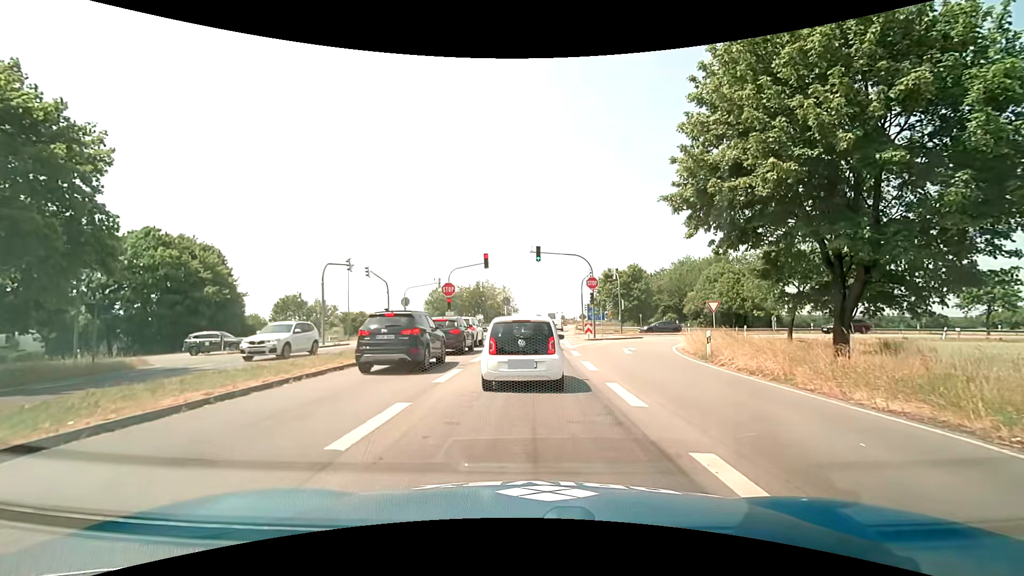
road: primary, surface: asphalt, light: Day
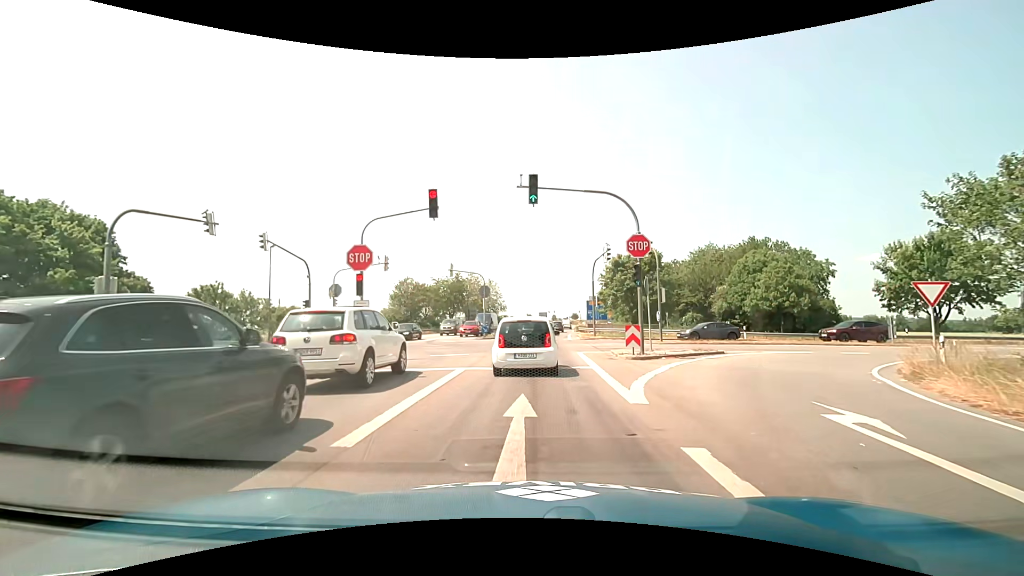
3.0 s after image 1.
(+0.2, +18.1) m; +1°
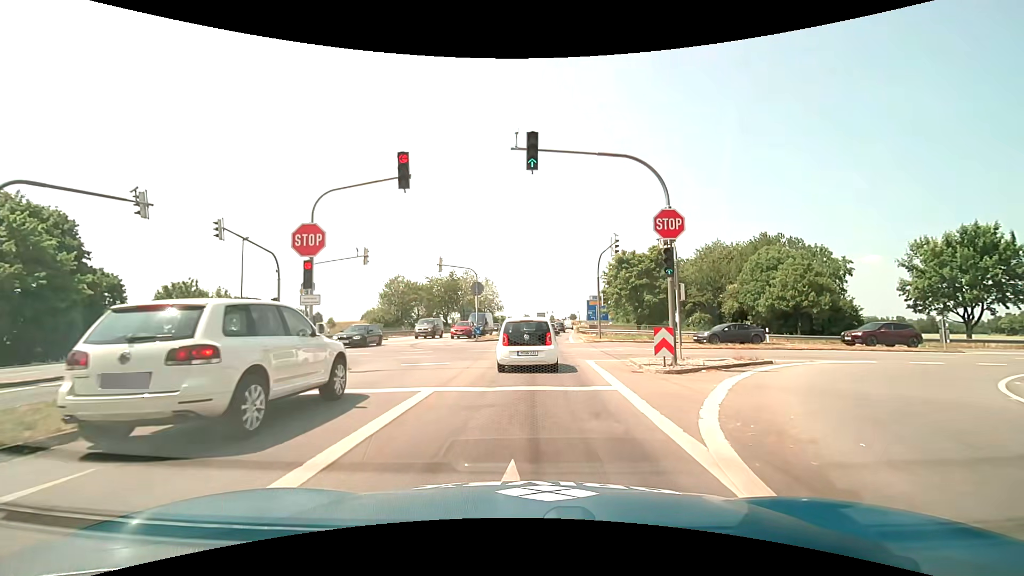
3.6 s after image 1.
(0.0, +4.4) m; +1°
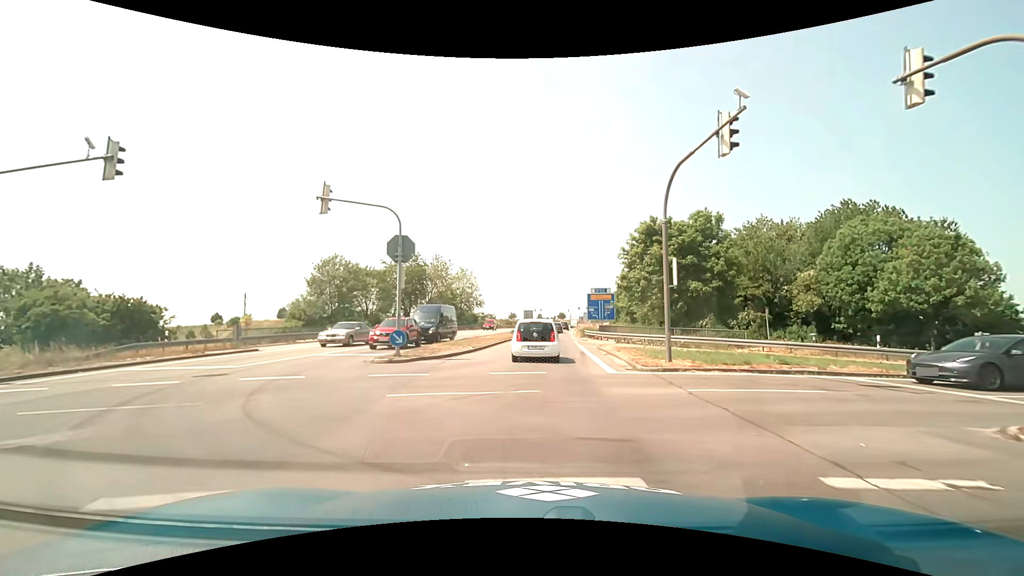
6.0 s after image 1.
(+0.2, +20.5) m; +1°
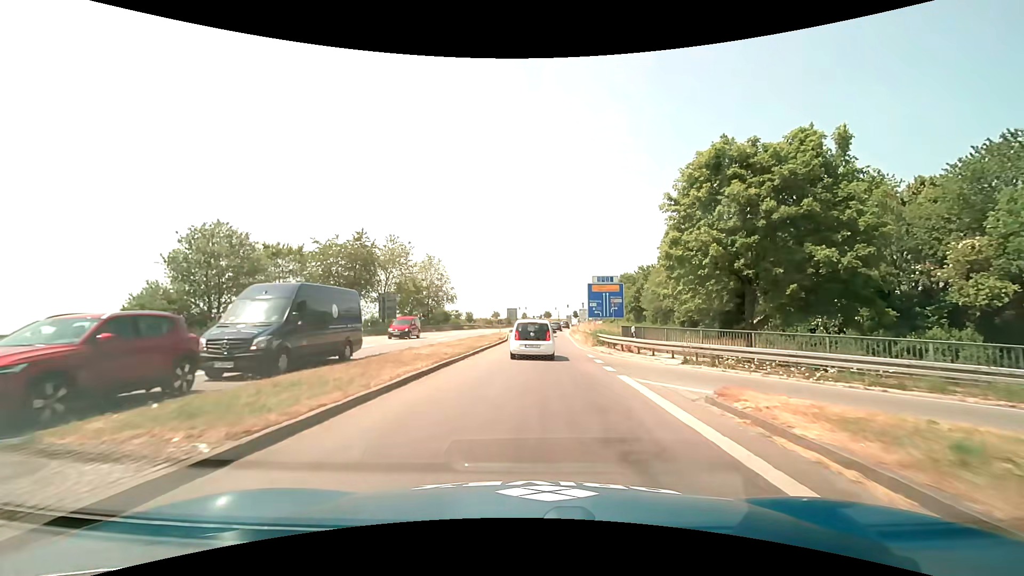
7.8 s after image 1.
(+0.4, +18.5) m; +2°
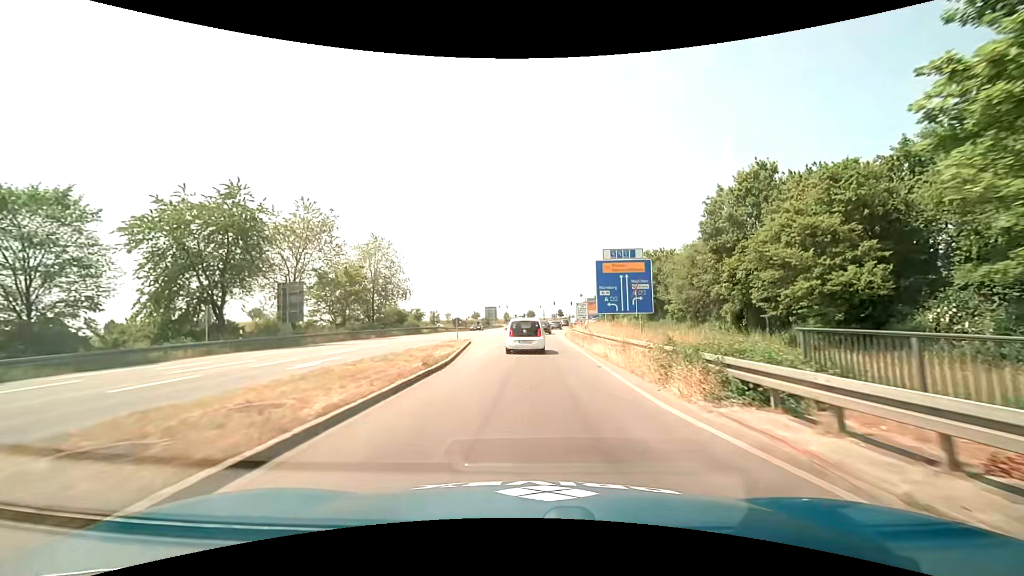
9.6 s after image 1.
(+0.3, +20.3) m; +2°
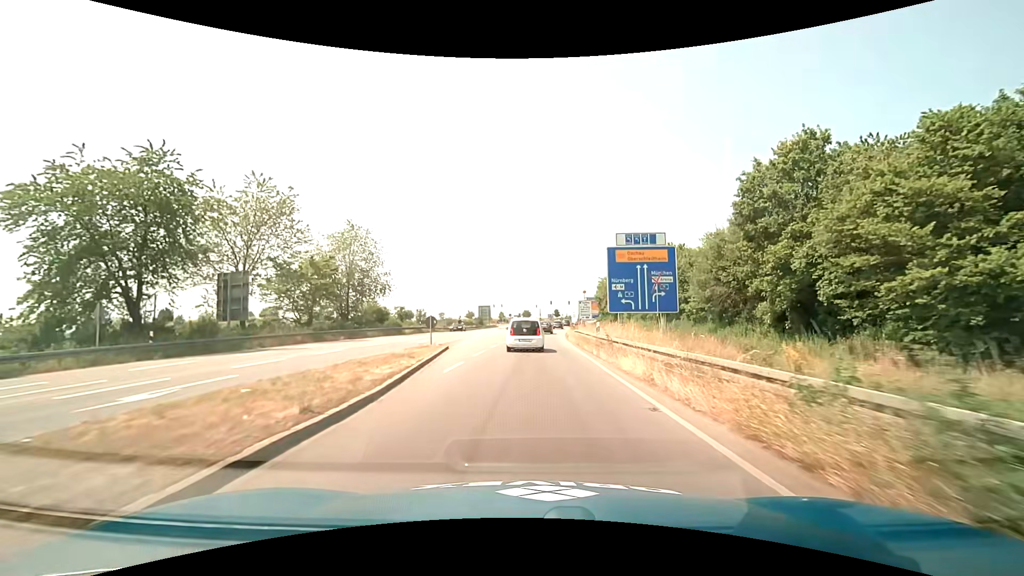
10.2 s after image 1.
(0.0, +7.1) m; 0°
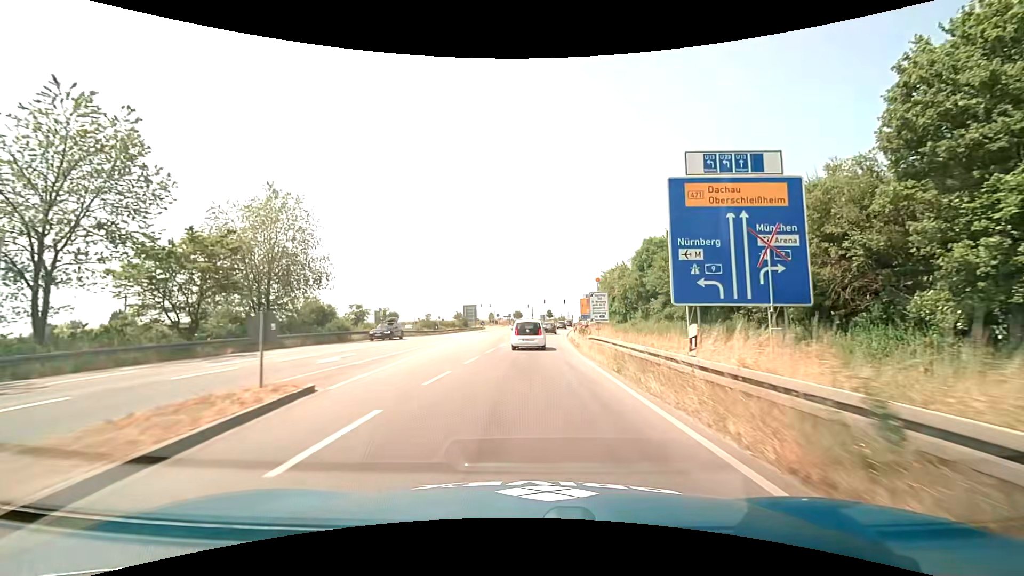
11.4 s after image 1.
(+0.1, +14.7) m; +1°
(0, +10) (0, +20) (0, +30) (+1, +40) (+2, +50) (+2, +60) (+3, +70) (+5, +80) (+6, +90) (+7, +100) m
